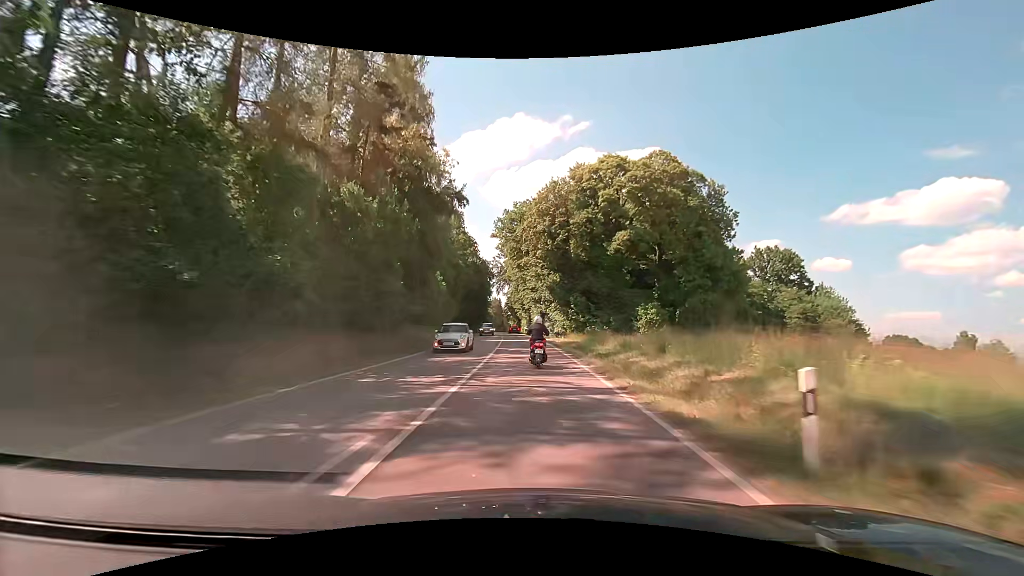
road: secondary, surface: asphalt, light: Day
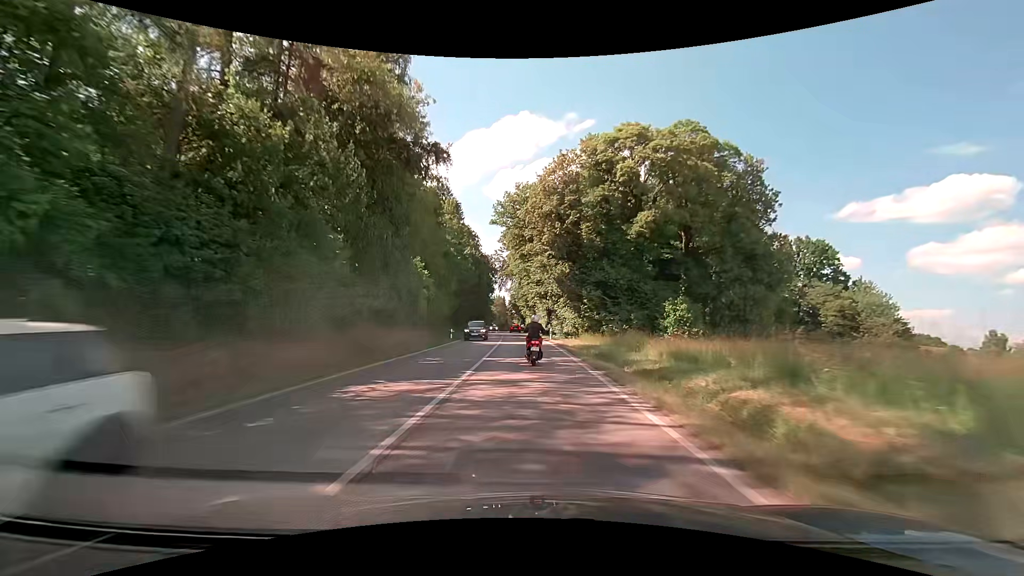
(0.0, +9.4) m; 0°
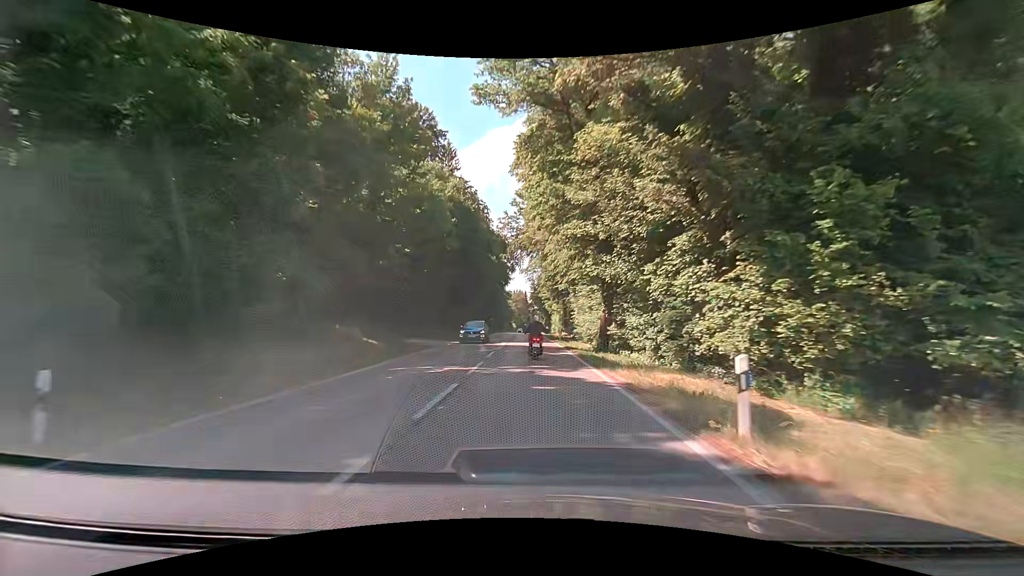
(-0.9, +37.7) m; -3°
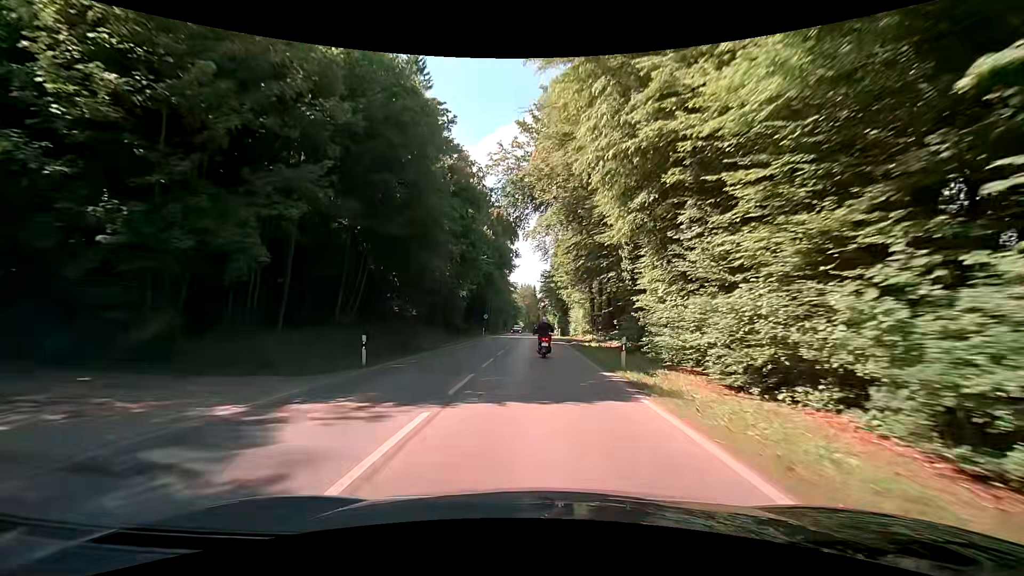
(-0.4, +27.7) m; -1°
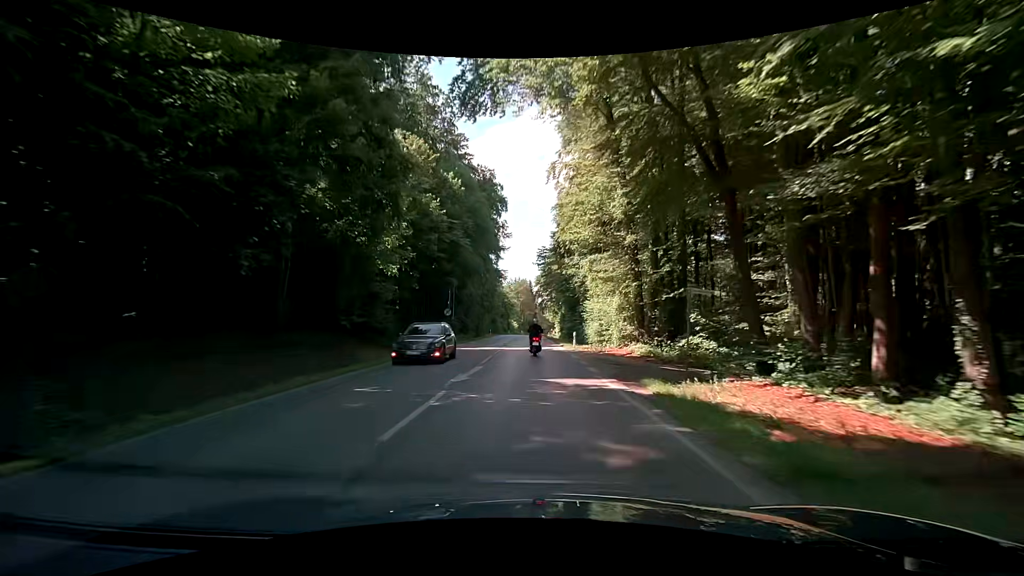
(-0.1, +27.3) m; 0°
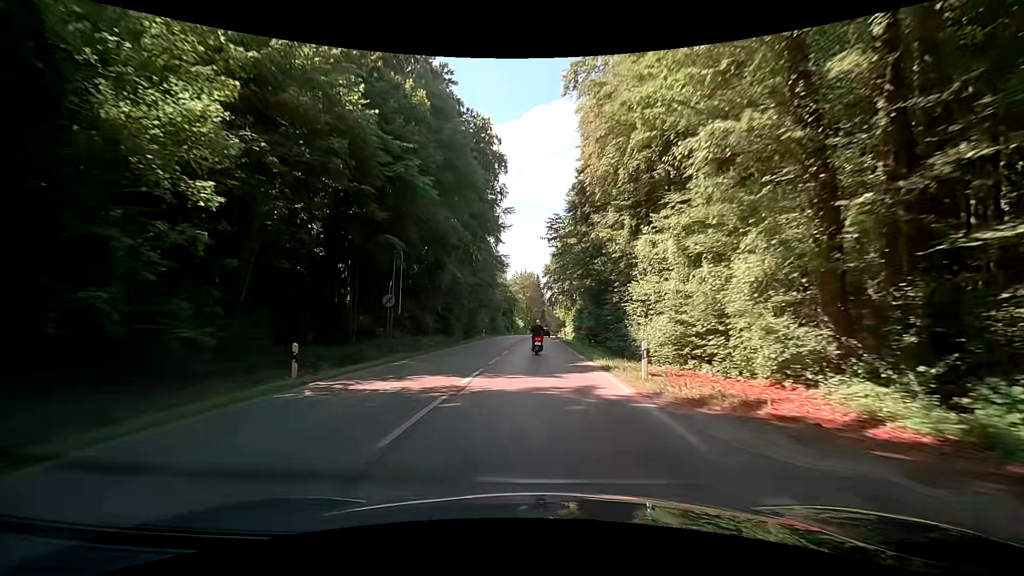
(-0.1, +18.5) m; -1°
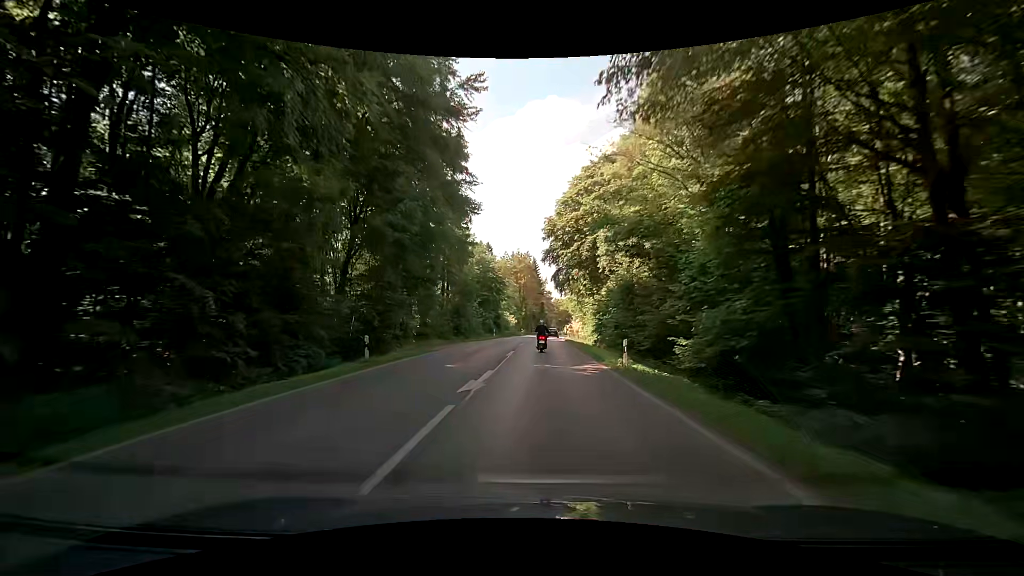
(0.0, +37.2) m; 0°
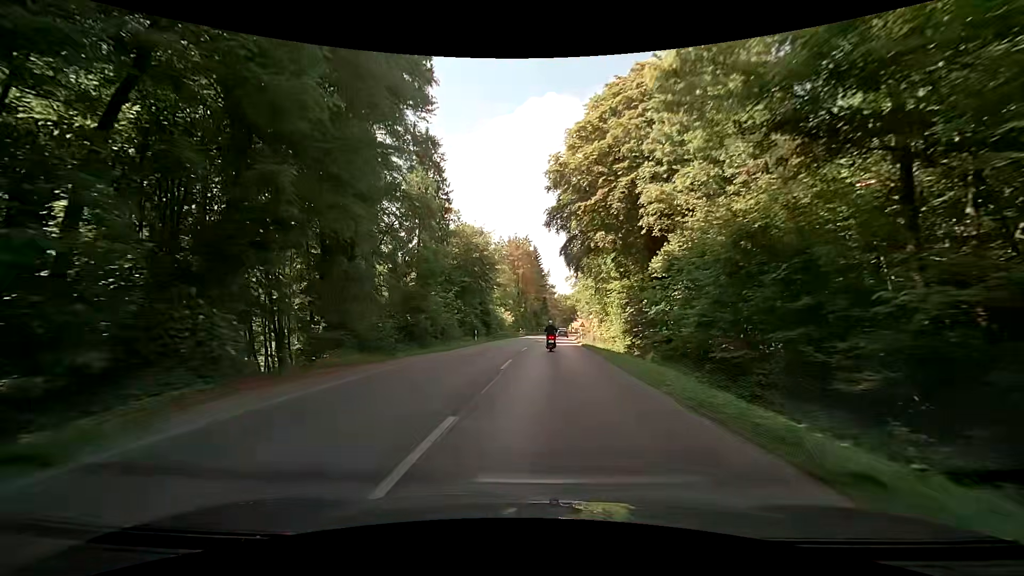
(+0.1, +19.0) m; +1°
(0, +10) (0, +20) (0, +30) (0, +40) (+1, +50) (+1, +60) (+1, +70) (+2, +80) (+3, +90) (+3, +100) m
